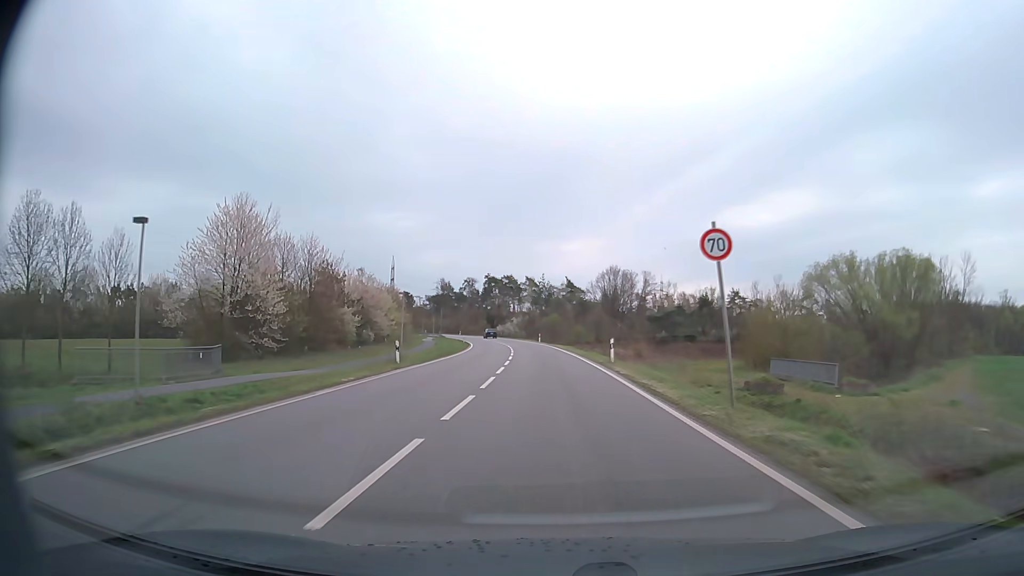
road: primary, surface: asphalt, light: Day
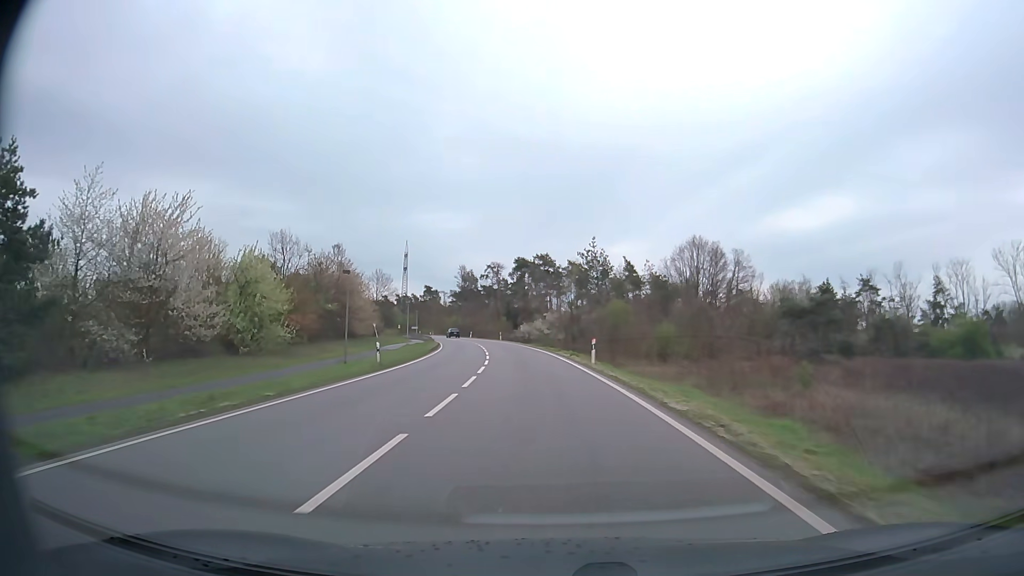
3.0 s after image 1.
(-1.4, +54.3) m; -4°
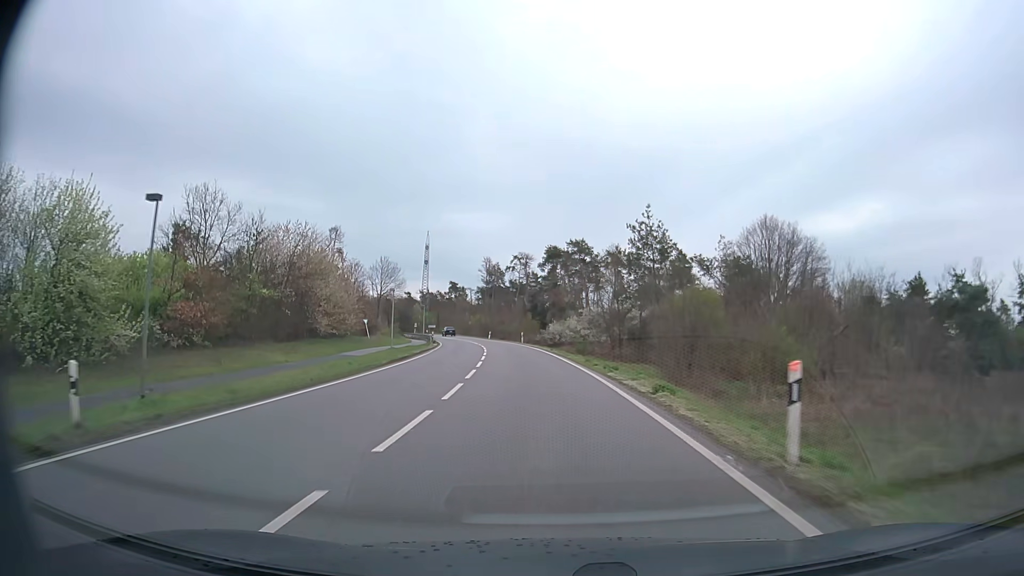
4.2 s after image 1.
(-0.5, +21.7) m; -3°
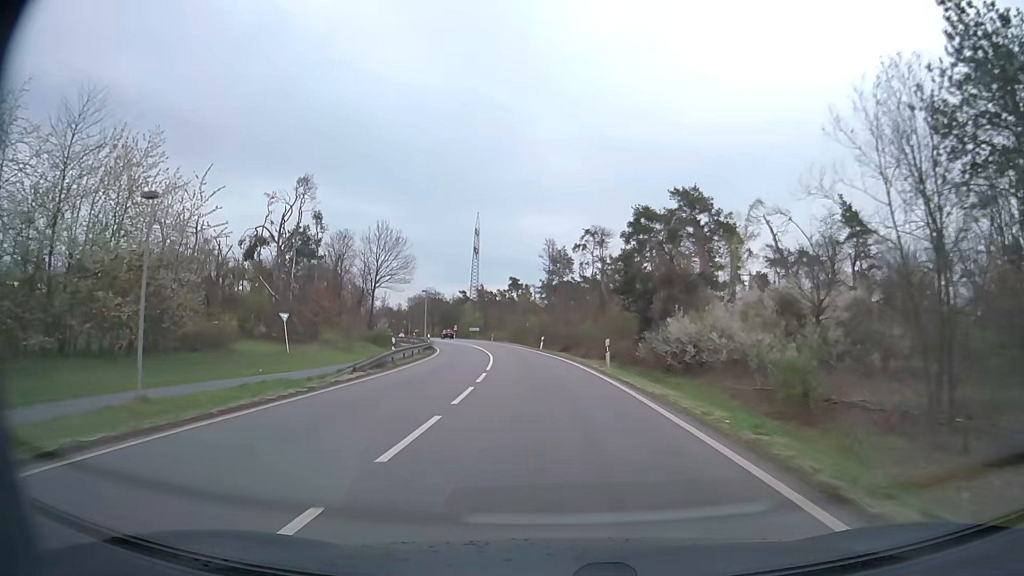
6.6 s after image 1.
(-2.4, +43.2) m; -6°
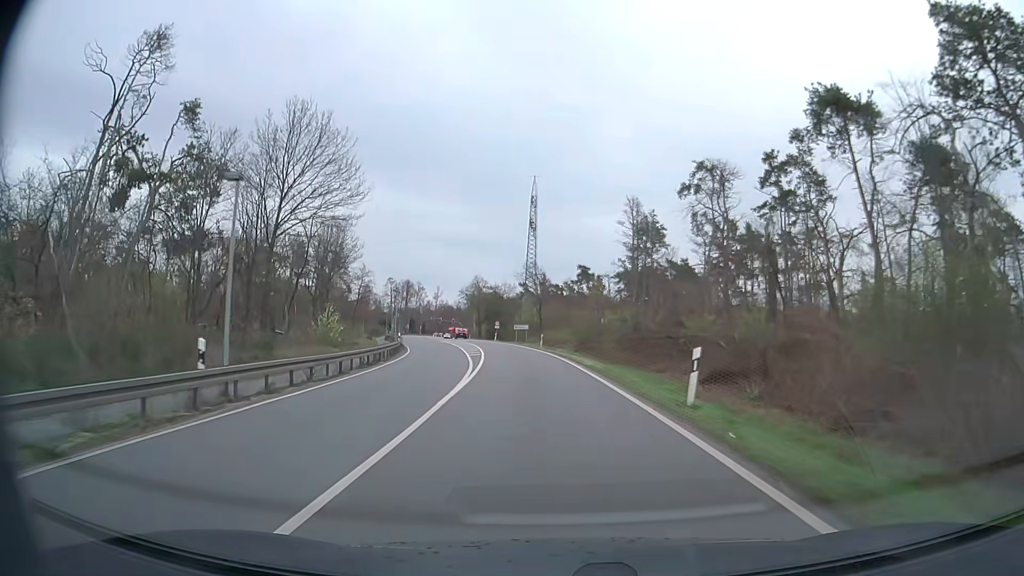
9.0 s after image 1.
(-2.1, +42.5) m; -6°
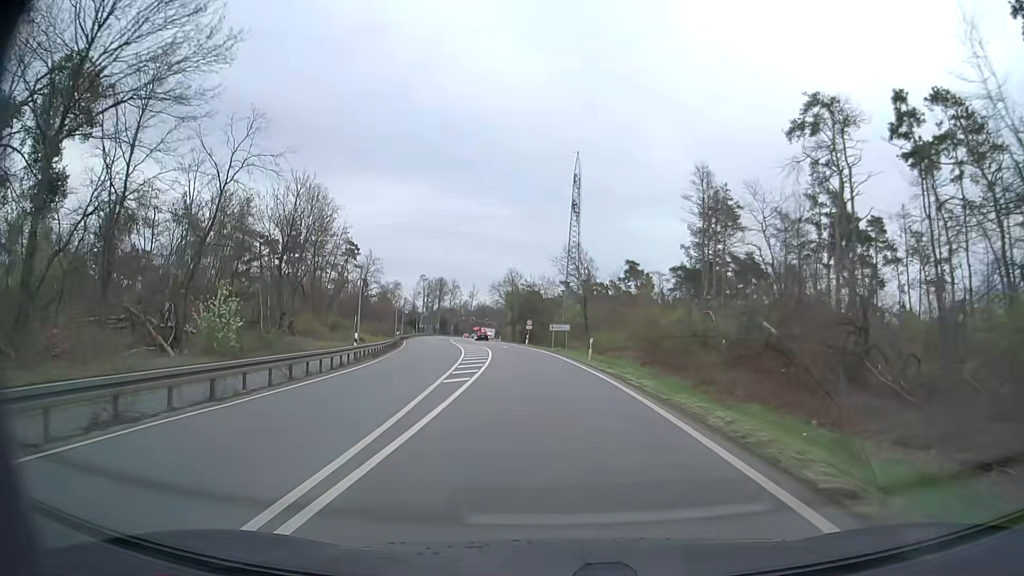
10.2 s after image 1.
(-0.6, +20.7) m; -4°
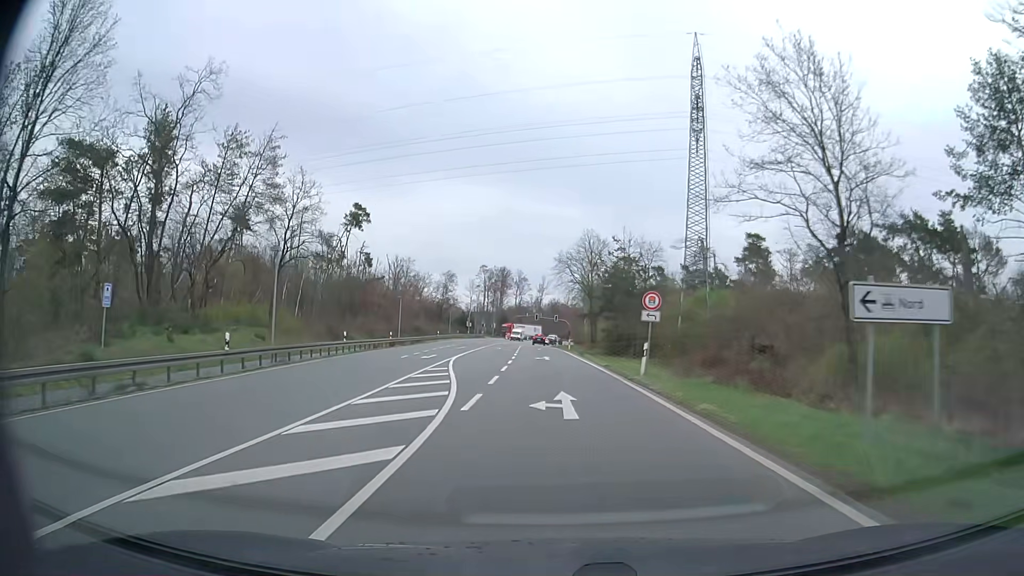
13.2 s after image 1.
(-3.0, +49.8) m; -6°
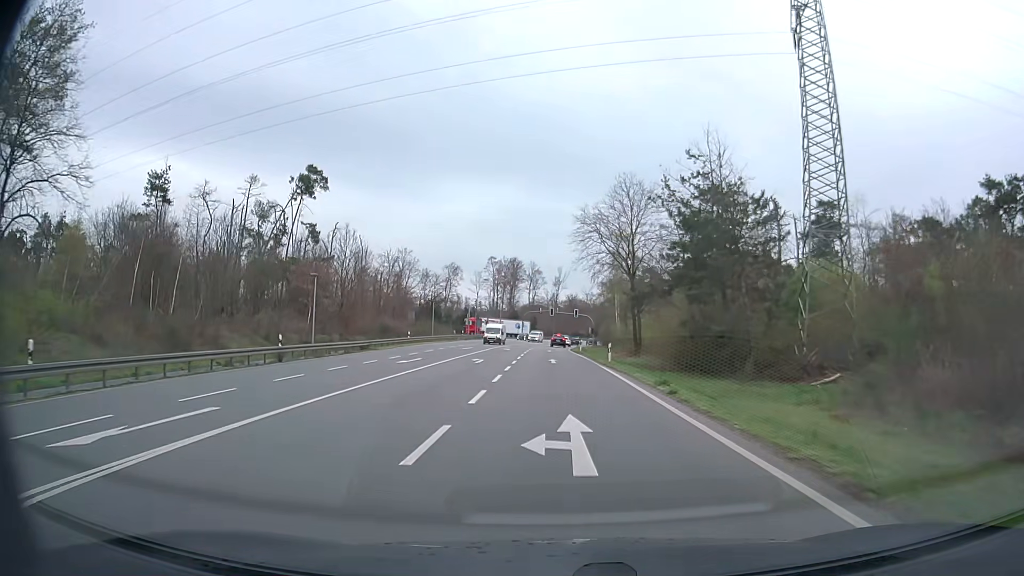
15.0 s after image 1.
(-0.5, +28.9) m; -2°
